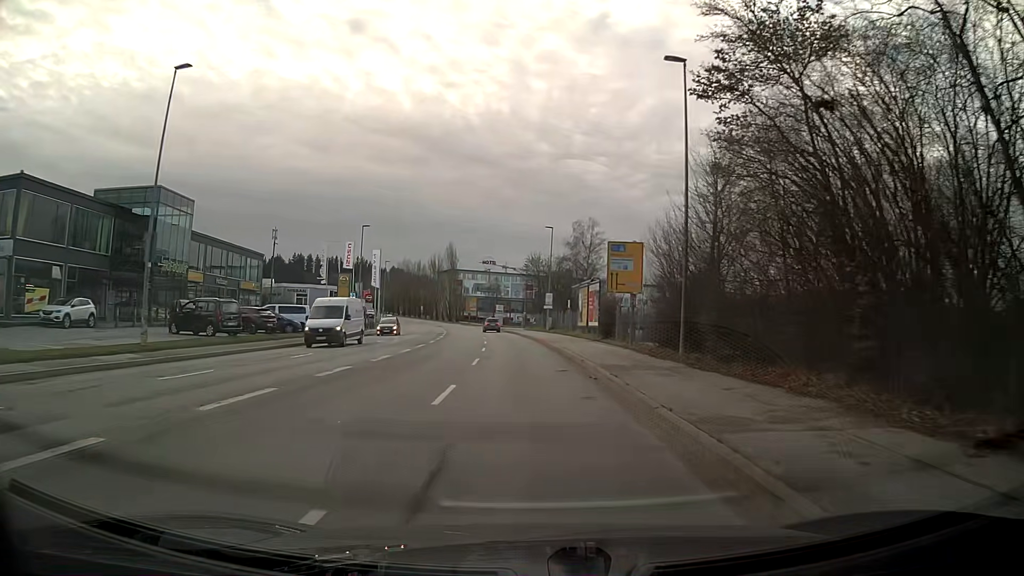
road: tertiary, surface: asphalt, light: Day
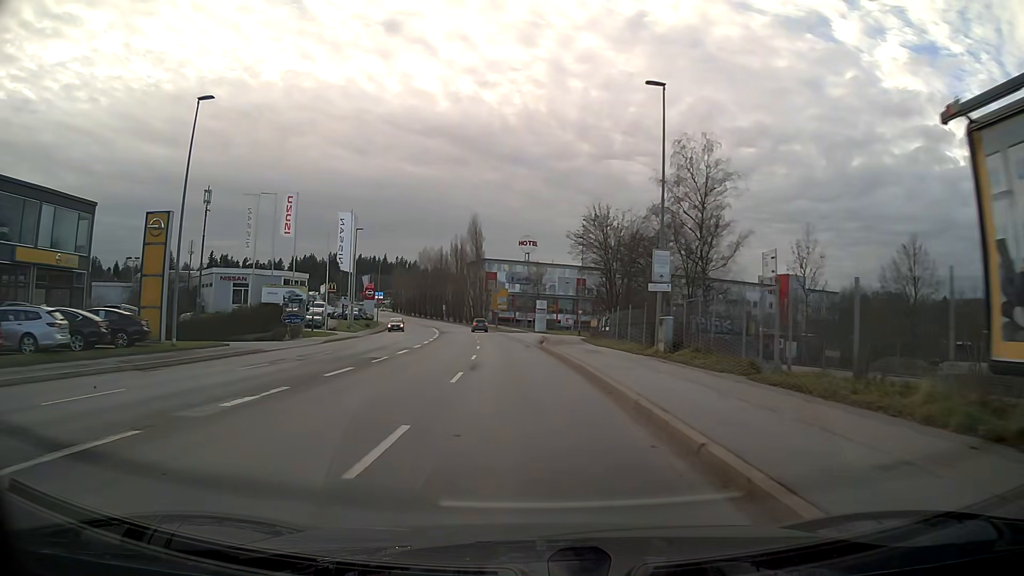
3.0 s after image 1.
(-1.5, +41.4) m; -5°
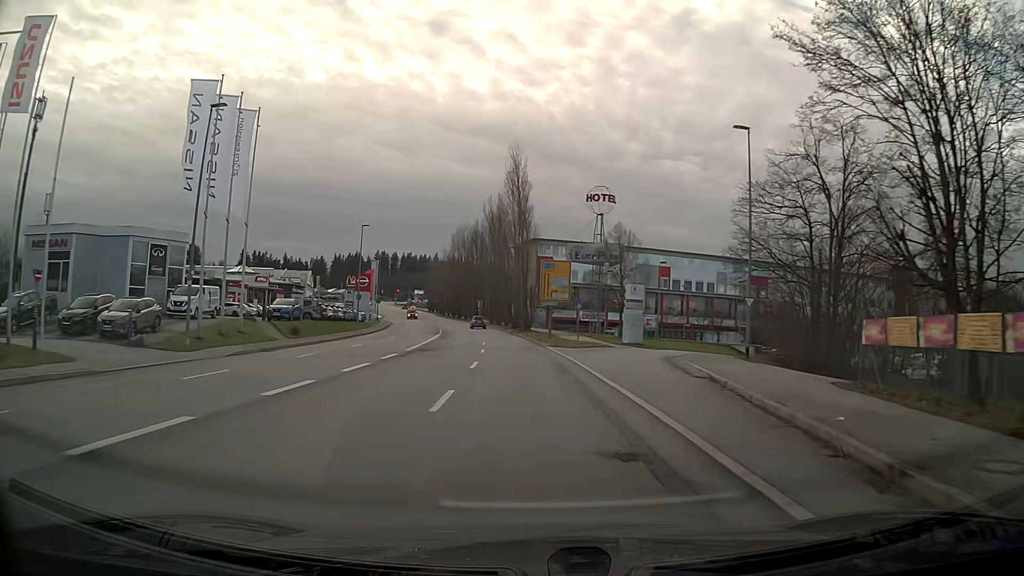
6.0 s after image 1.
(-1.7, +41.7) m; -5°
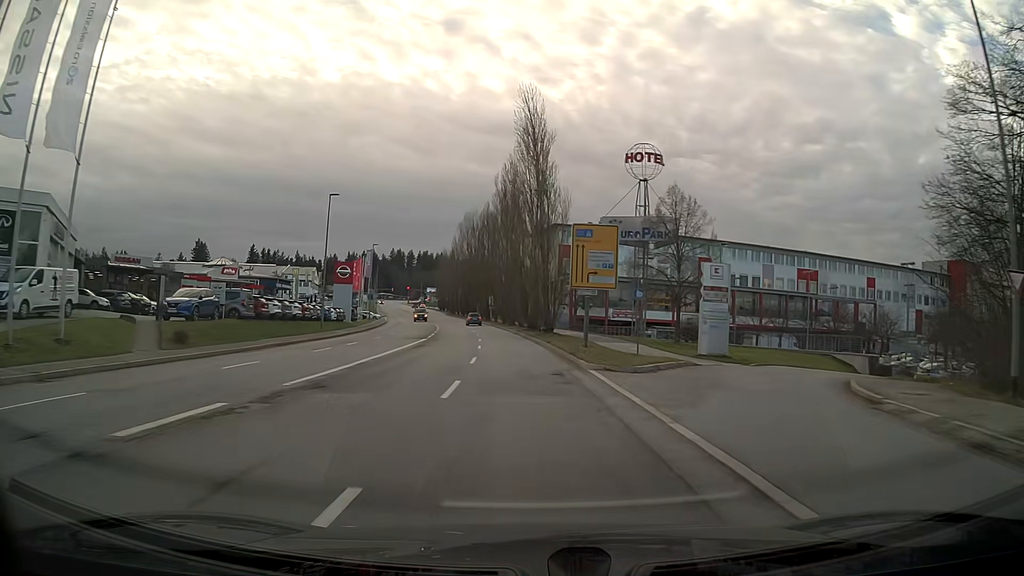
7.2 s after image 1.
(-0.2, +16.9) m; -2°
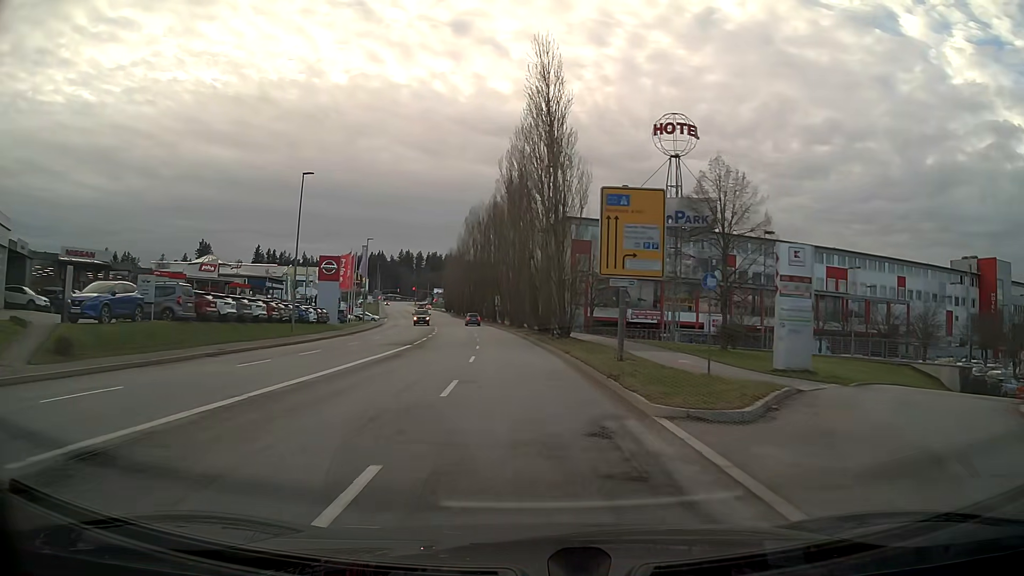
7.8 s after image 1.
(-0.1, +8.5) m; -1°
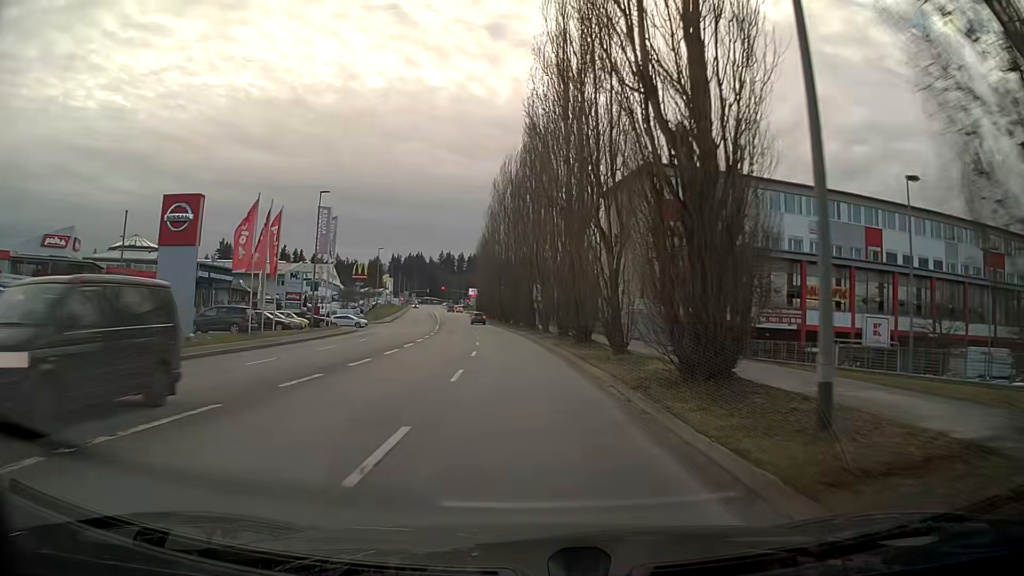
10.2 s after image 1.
(-1.2, +33.9) m; -4°
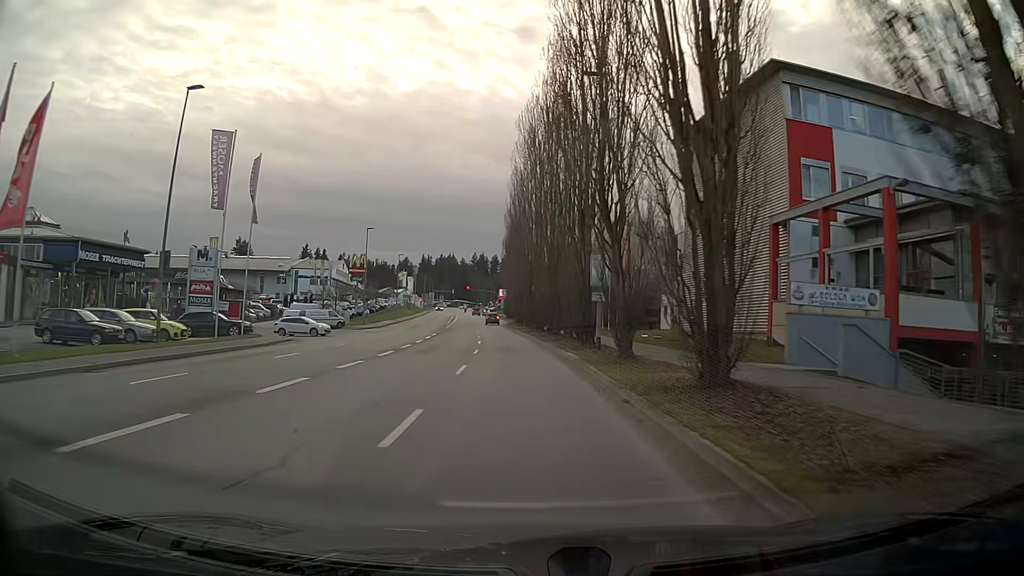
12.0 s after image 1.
(-0.7, +25.4) m; -4°
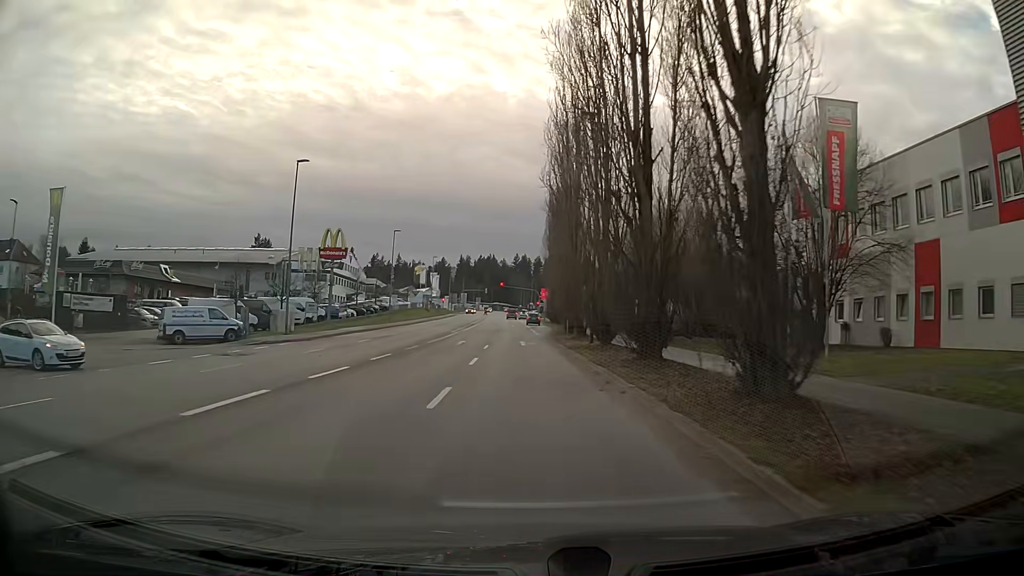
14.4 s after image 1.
(-1.1, +33.5) m; -3°
